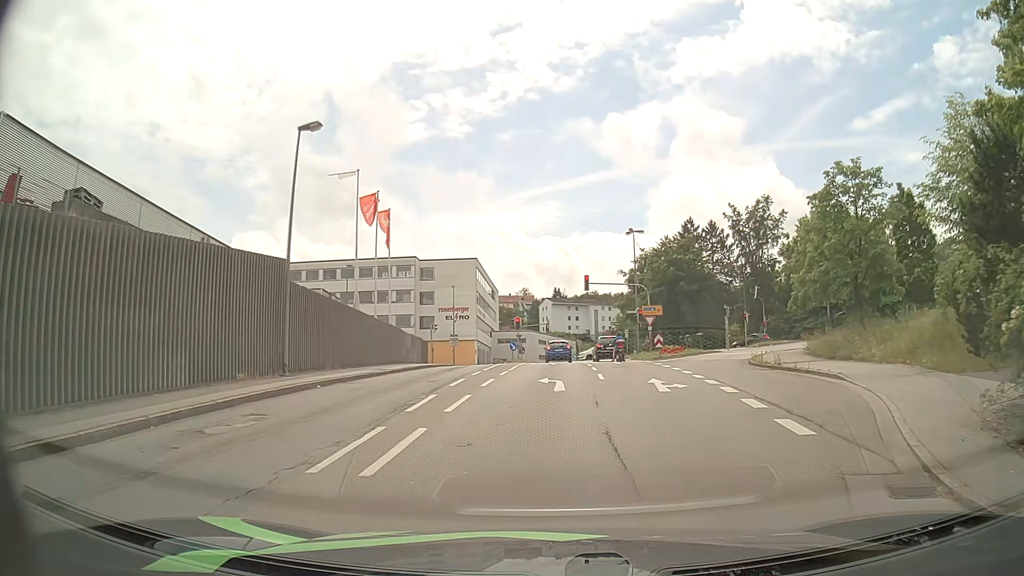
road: tertiary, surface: asphalt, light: Day
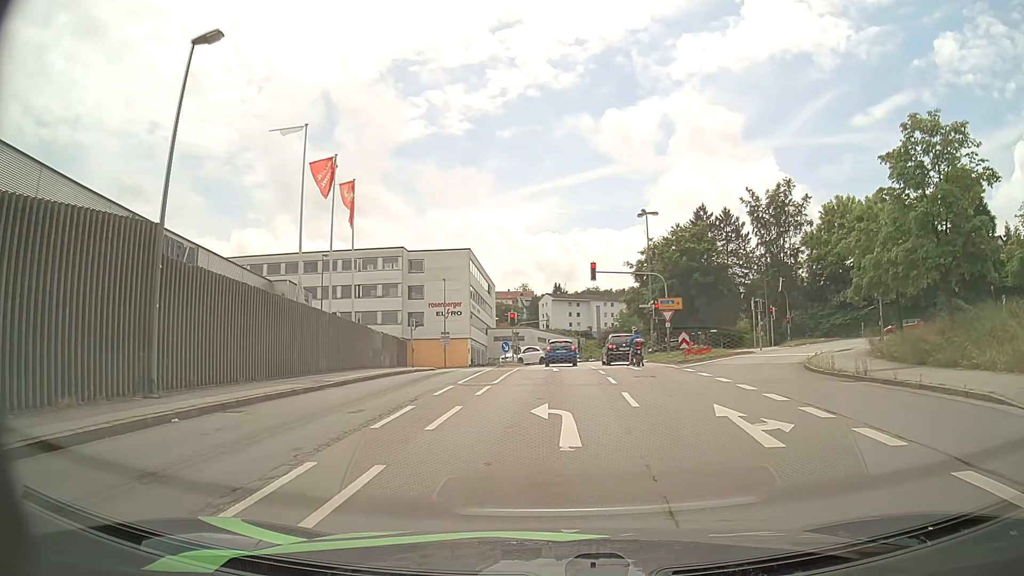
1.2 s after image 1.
(0.0, +7.4) m; 0°
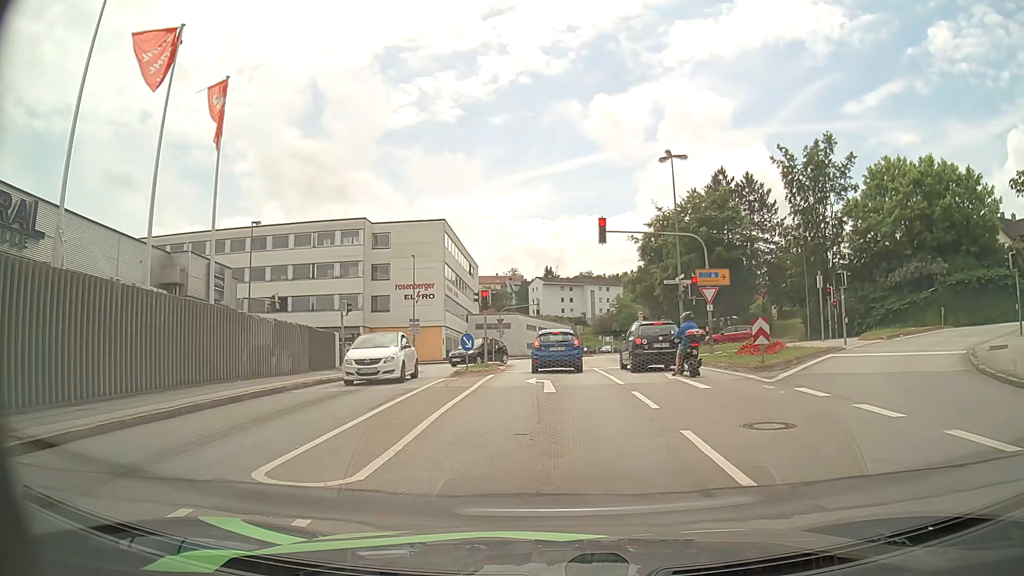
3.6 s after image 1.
(0.0, +13.1) m; 0°
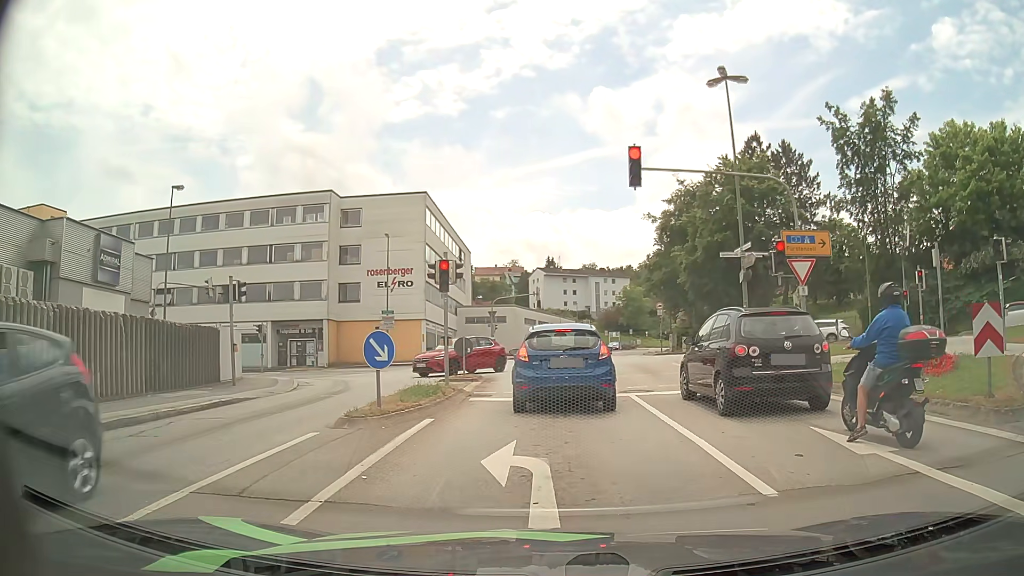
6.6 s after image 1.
(+0.1, +10.9) m; +1°
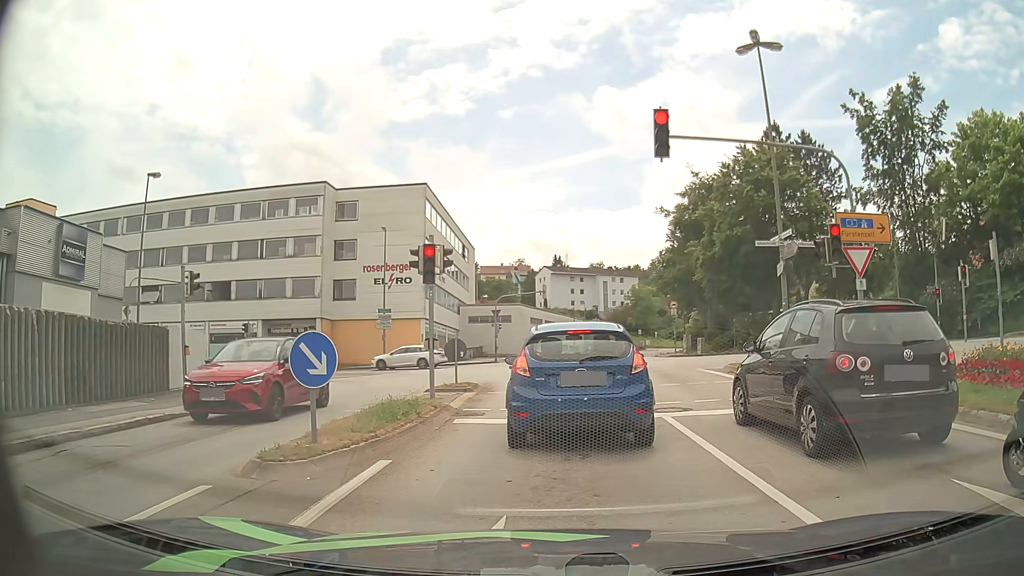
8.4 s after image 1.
(-0.1, +3.2) m; -1°
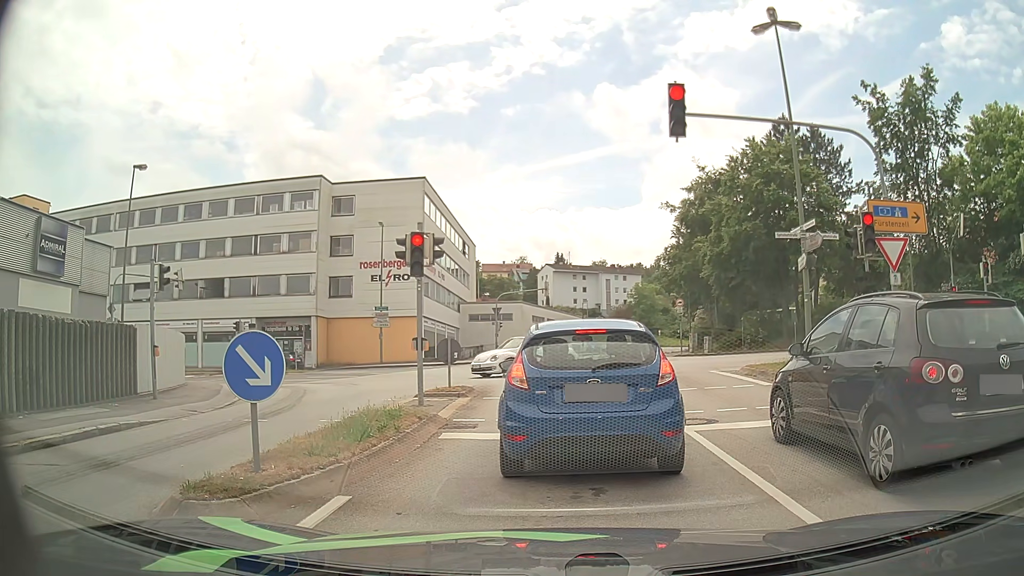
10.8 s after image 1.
(0.0, +1.6) m; 0°
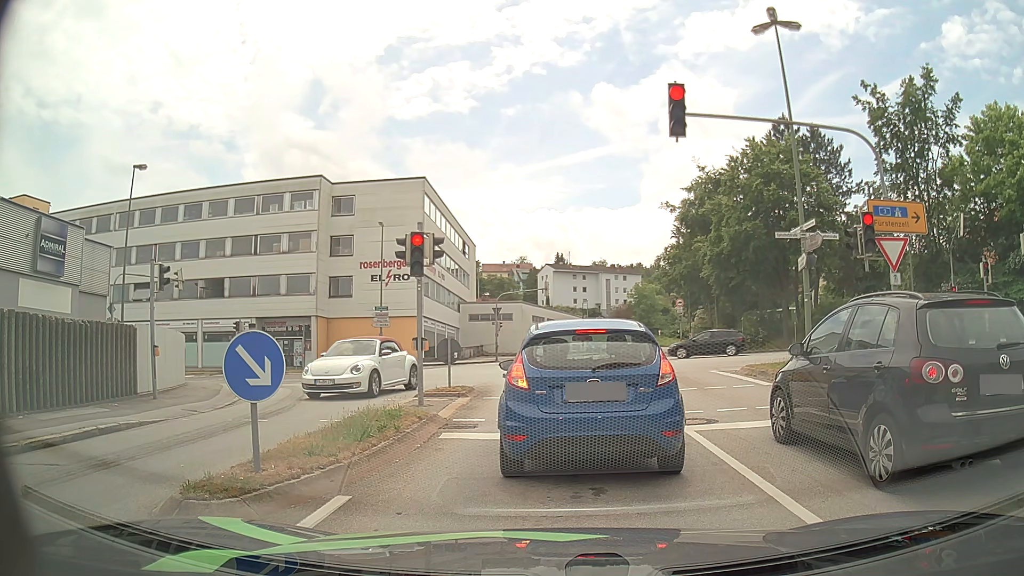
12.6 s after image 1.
(0.0, 0.0) m; 0°
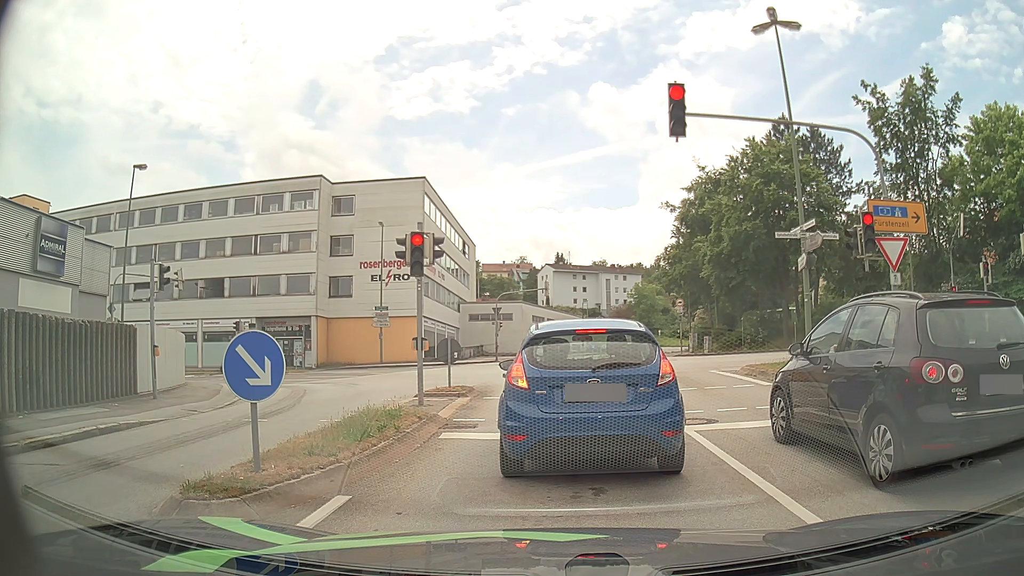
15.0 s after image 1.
(0.0, 0.0) m; 0°
(0, +10) (0, +20) (-1, +30) (-5, +39) (-14, +44) (-24, +45) (-34, +45) (-44, +45) (-54, +45) (-64, +45) m
